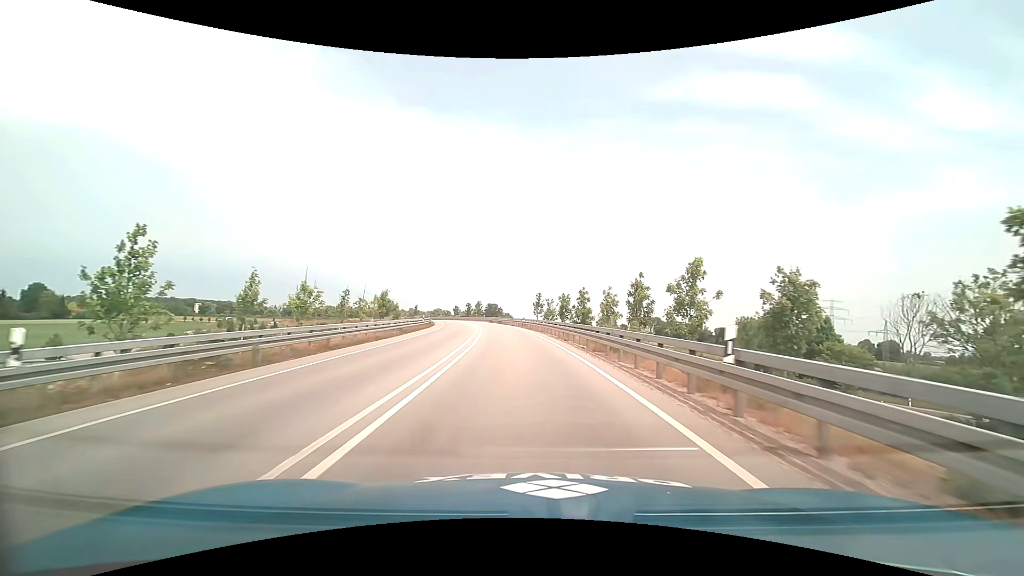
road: trunk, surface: asphalt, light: Day
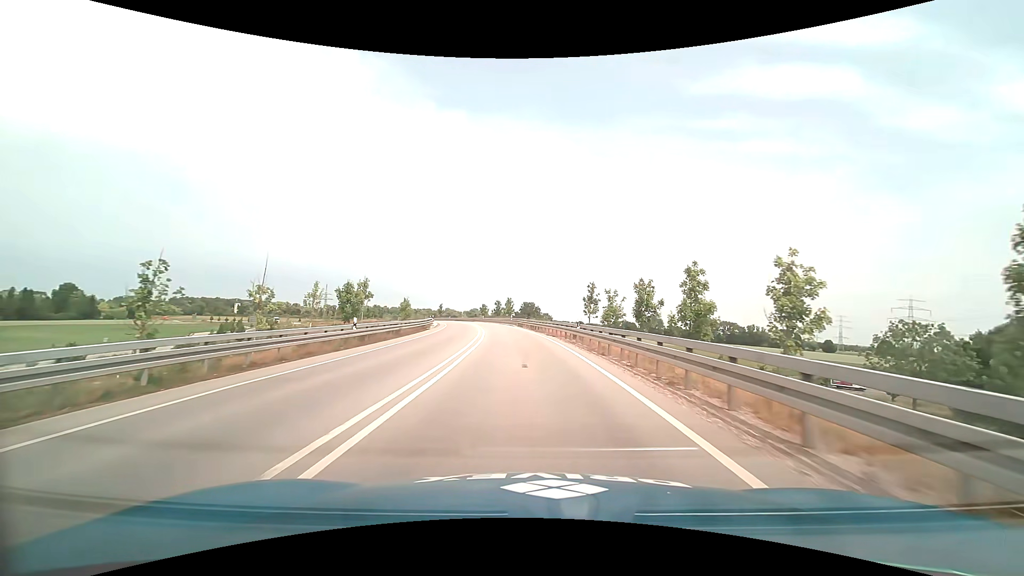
(-1.1, +29.6) m; -4°
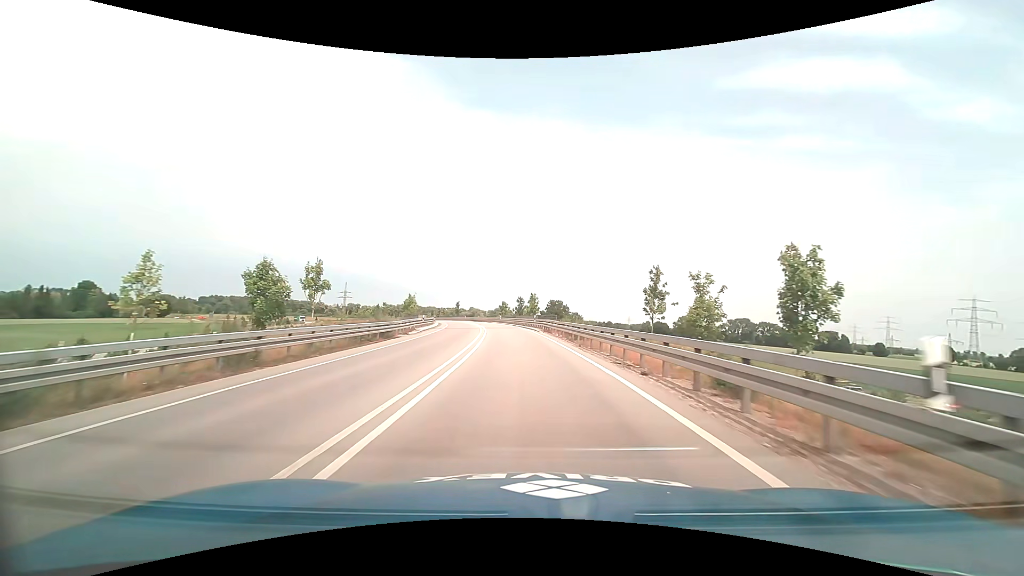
(-0.5, +20.2) m; -3°
(0, +10) (-1, +20) (-1, +30) (-2, +40) (-3, +50) (-5, +60) (-6, +70) (-8, +79) (-10, +89) (-12, +99) m
